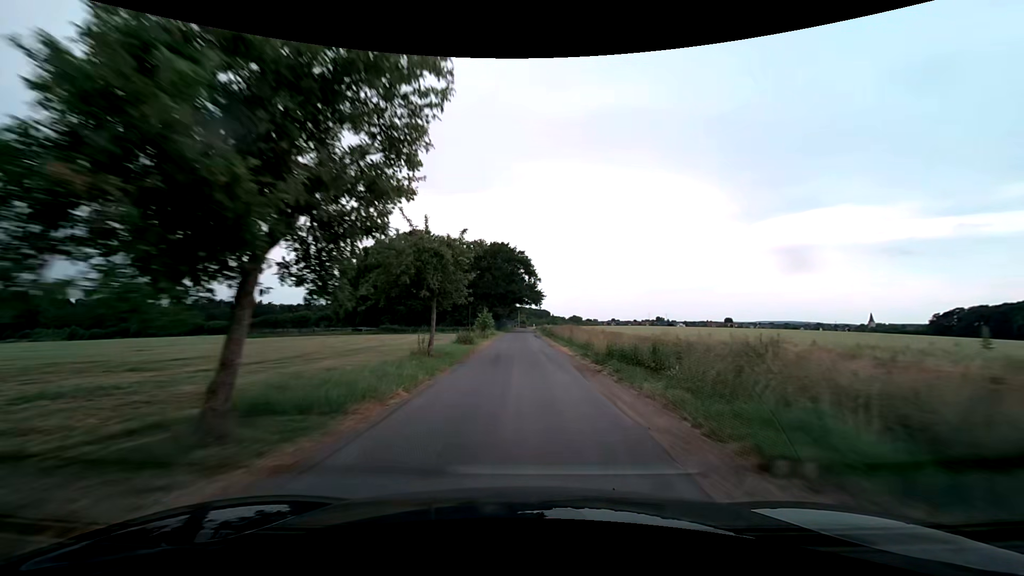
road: unclassified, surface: asphalt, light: Day
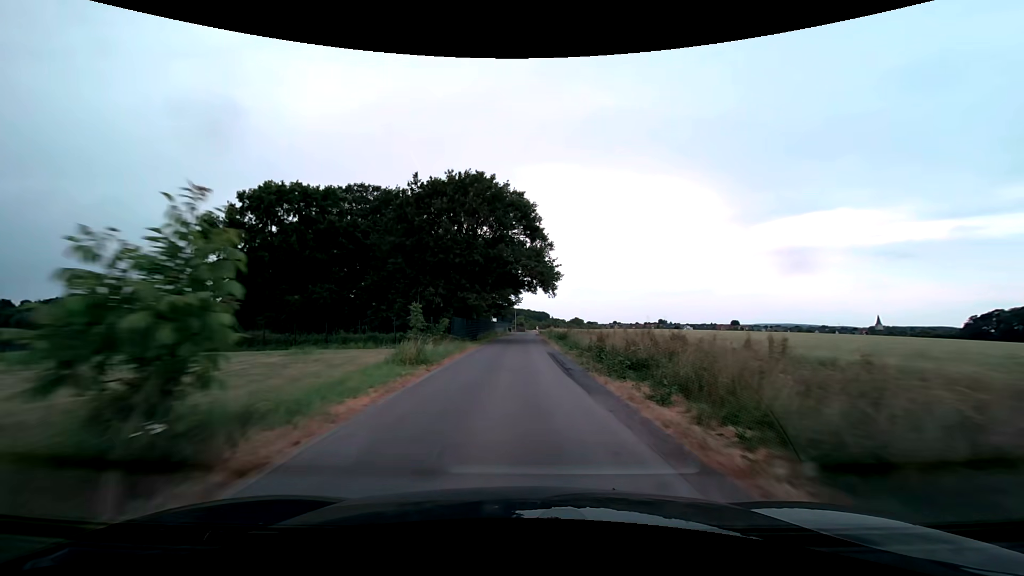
(+0.2, +38.1) m; +1°
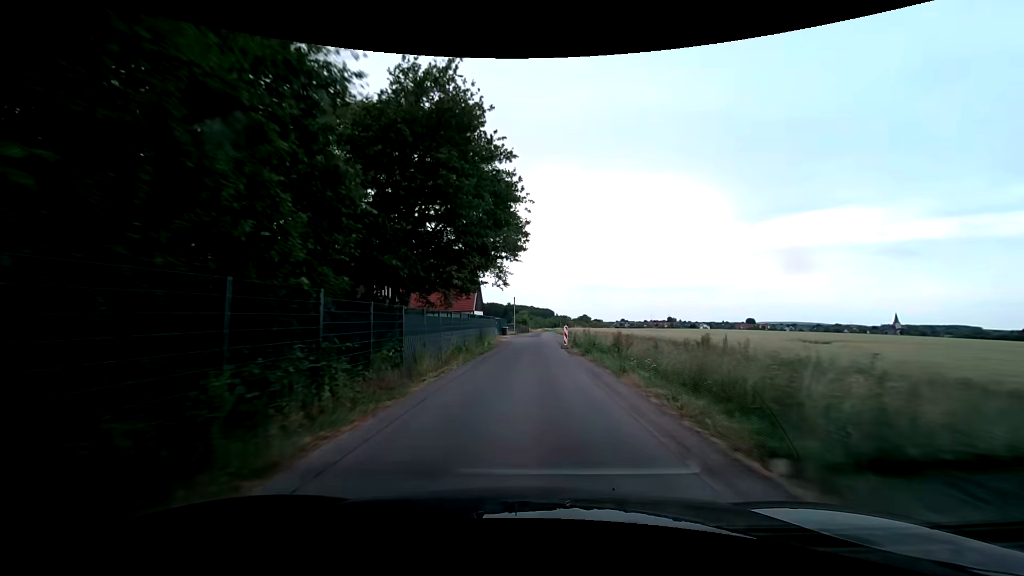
(-0.2, +47.9) m; -1°
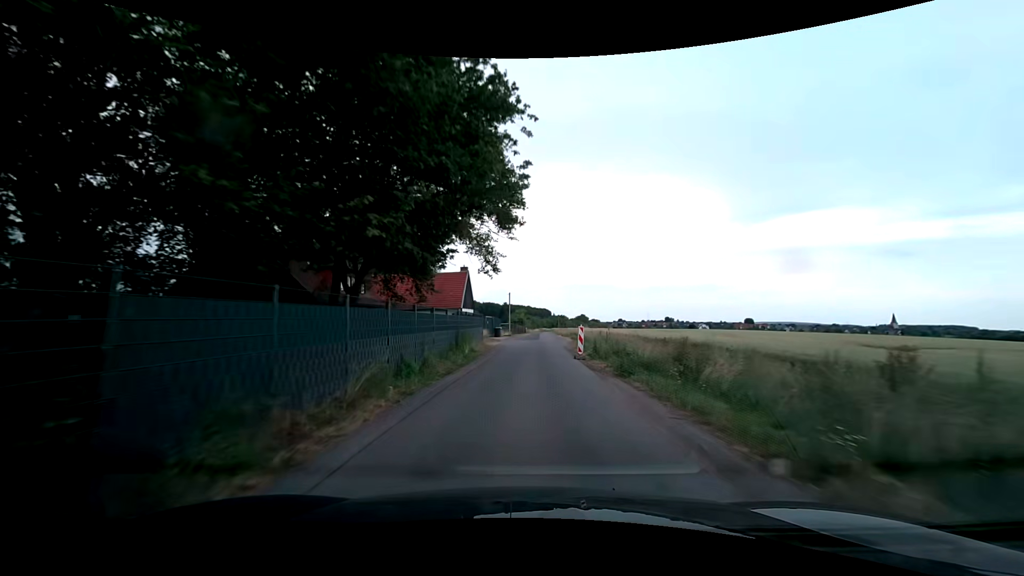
(+0.1, +9.4) m; +1°
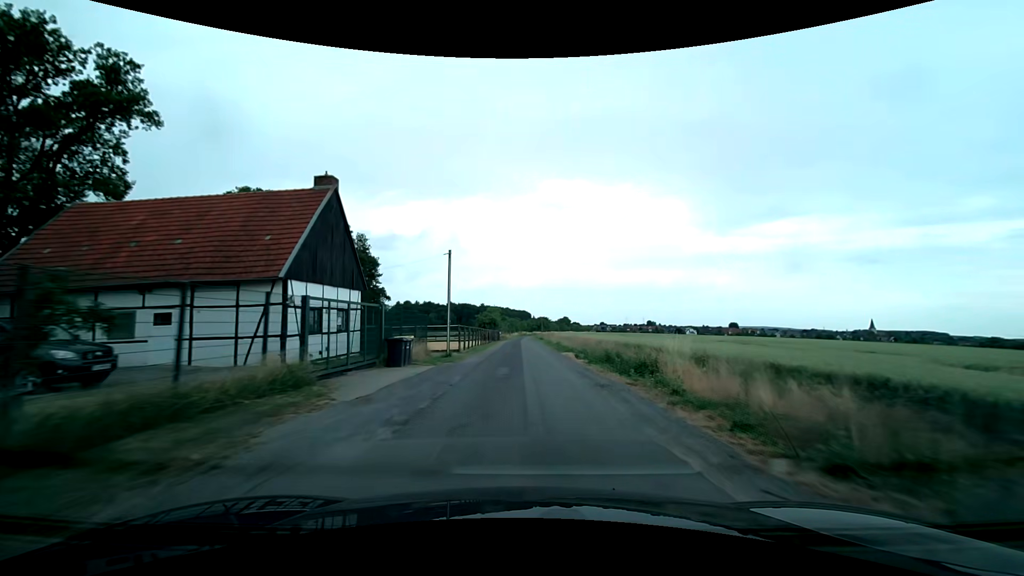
(+0.8, +37.5) m; +2°
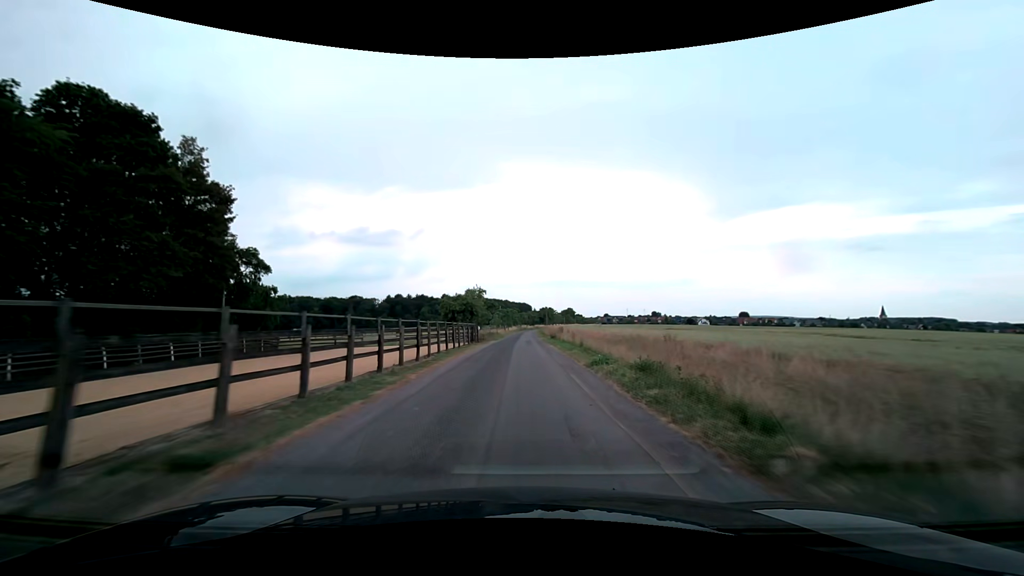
(+0.4, +37.4) m; 0°
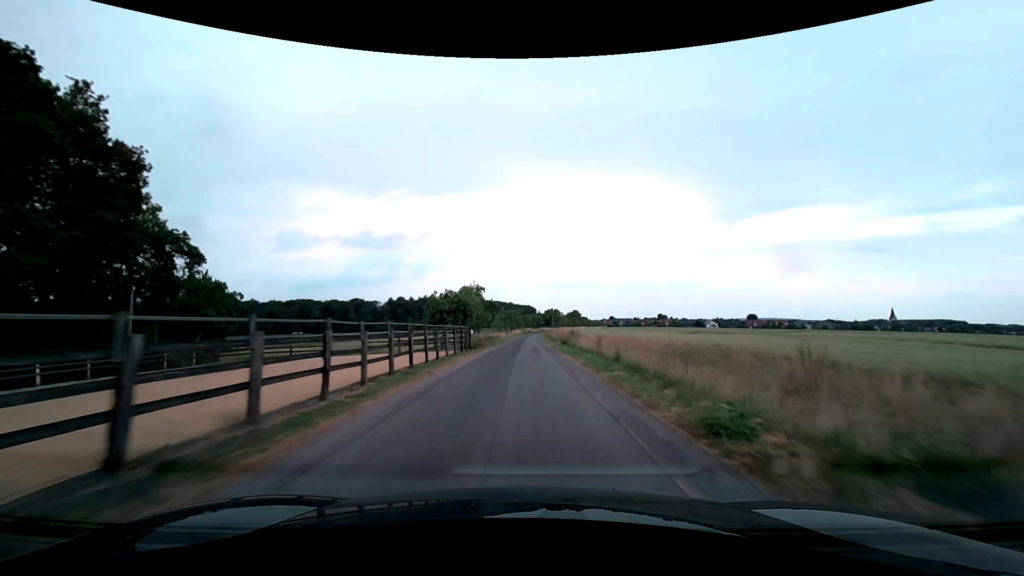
(0.0, +9.5) m; -1°
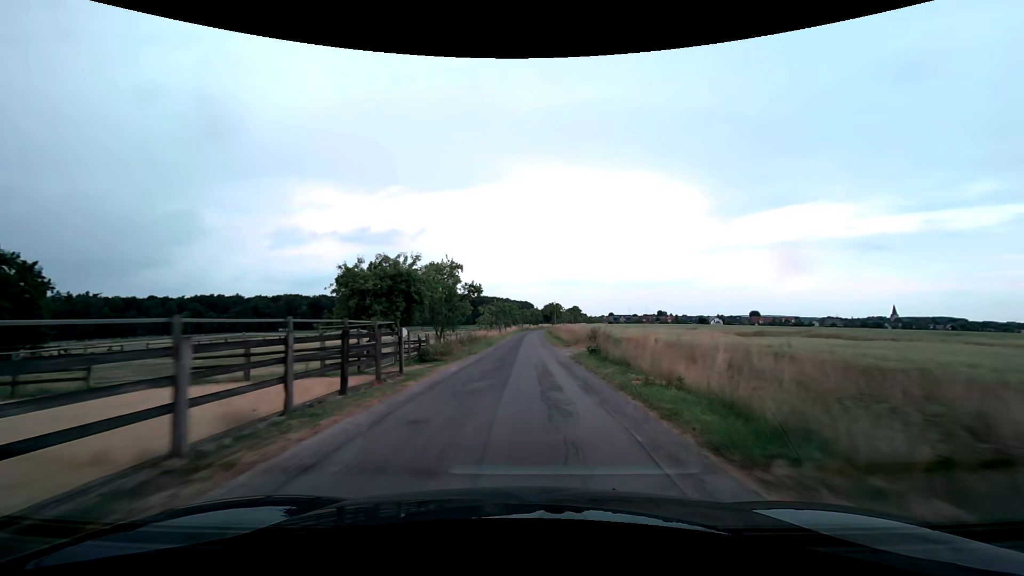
(+0.1, +19.3) m; 0°
(0, +10) (0, +20) (0, +30) (0, +40) (0, +50) (0, +60) (+1, +70) (+1, +80) (+1, +90) (+2, +100) m
